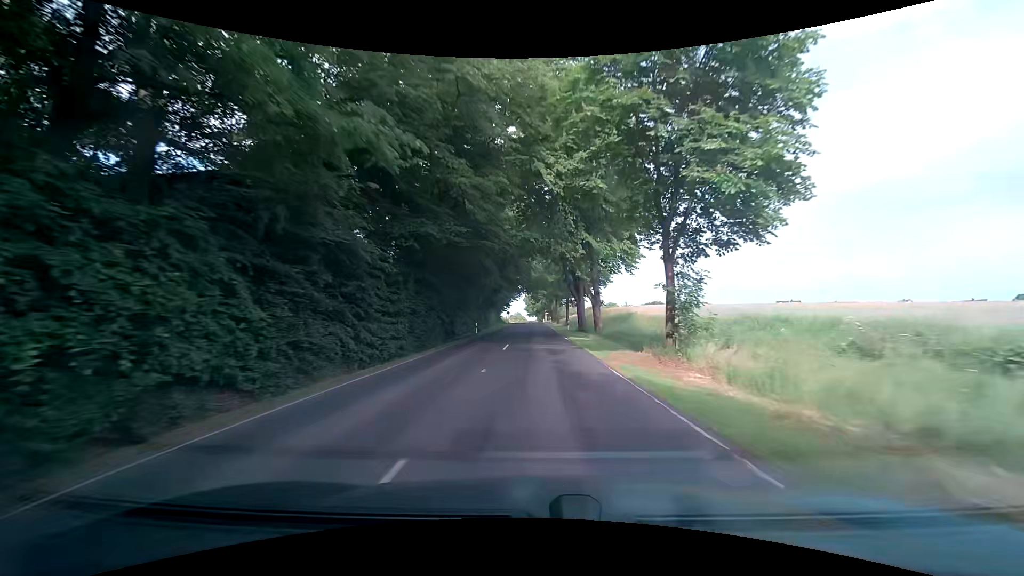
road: secondary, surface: asphalt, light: Day
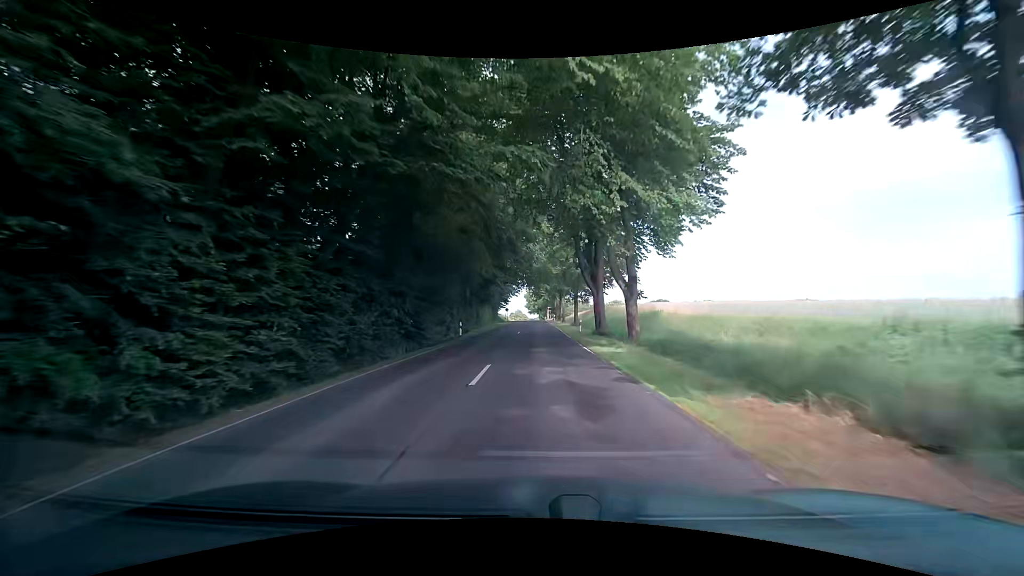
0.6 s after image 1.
(0.0, +10.7) m; 0°
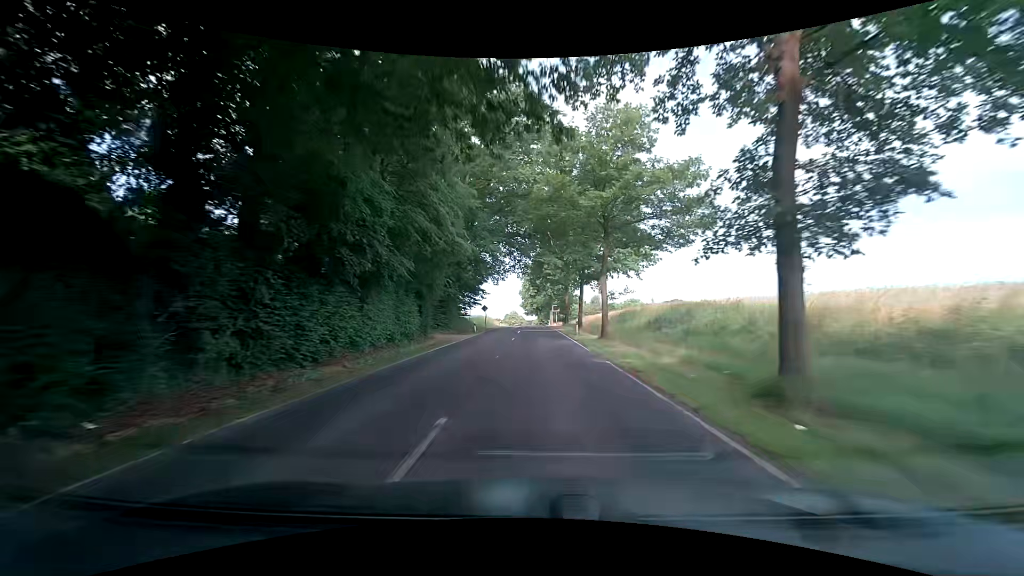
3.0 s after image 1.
(-0.1, +42.7) m; 0°
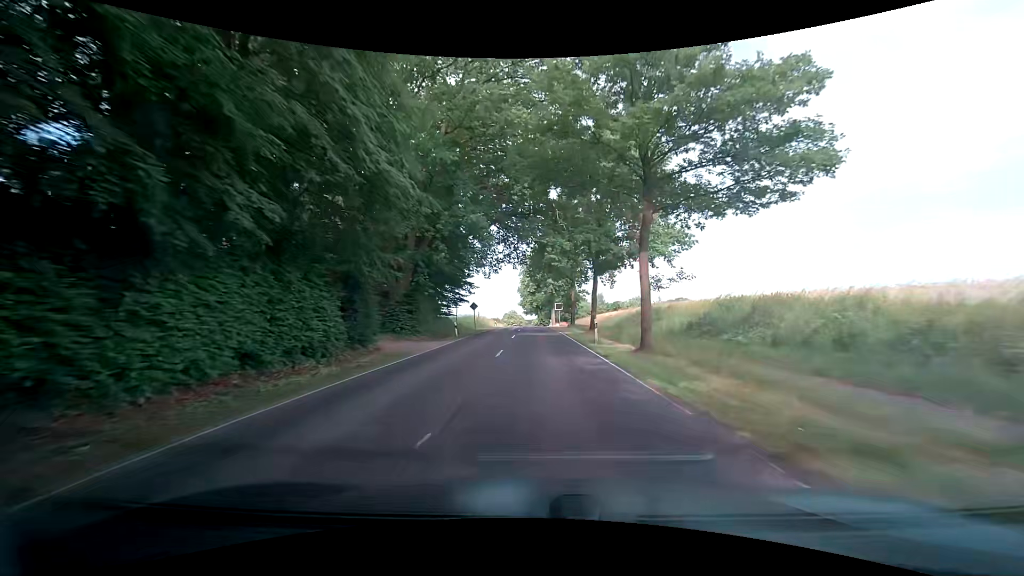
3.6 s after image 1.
(-0.1, +10.6) m; -1°
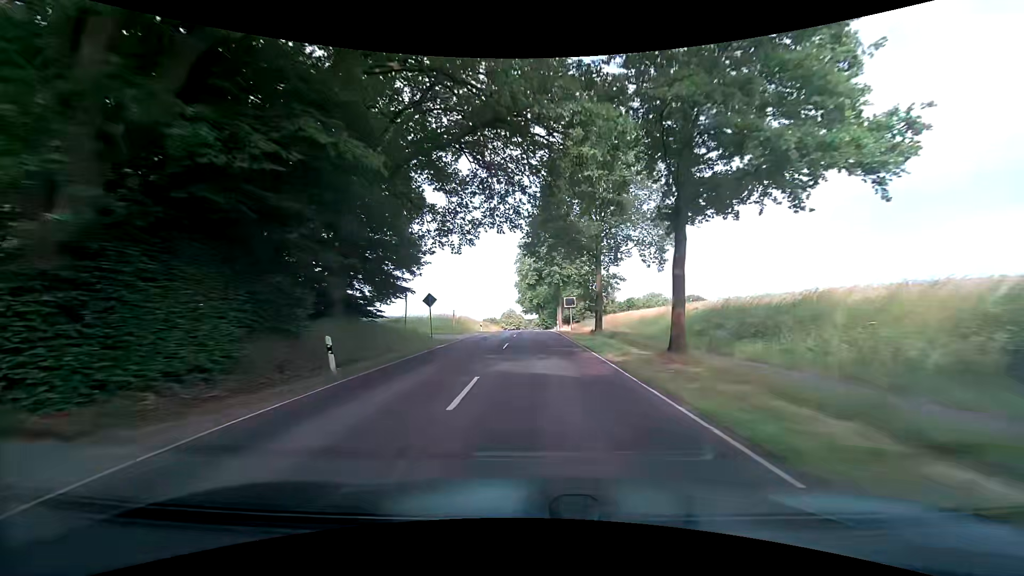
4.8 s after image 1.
(+0.2, +21.0) m; 0°
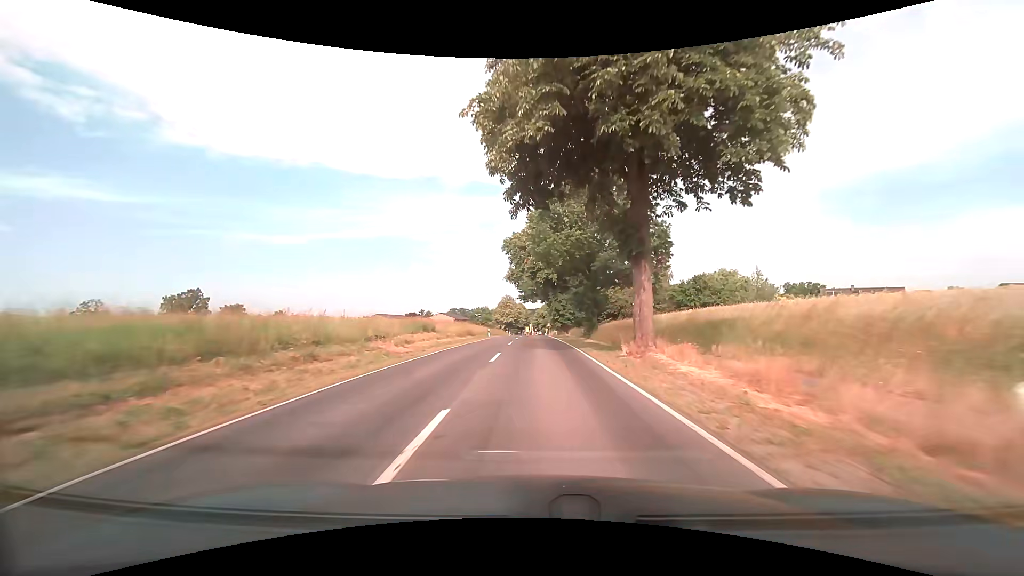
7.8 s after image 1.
(+0.3, +51.9) m; 0°
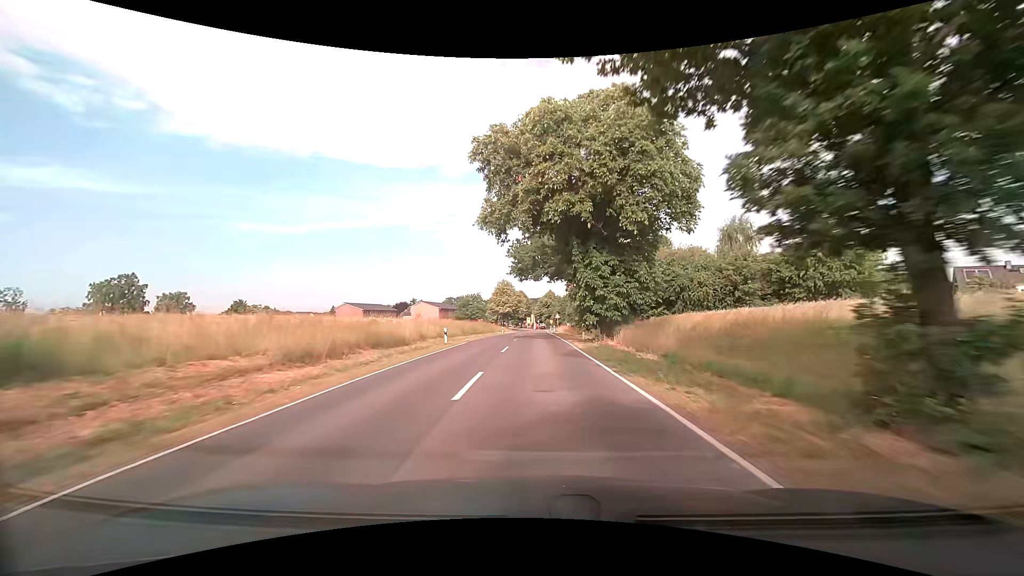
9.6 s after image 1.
(-0.1, +31.5) m; 0°
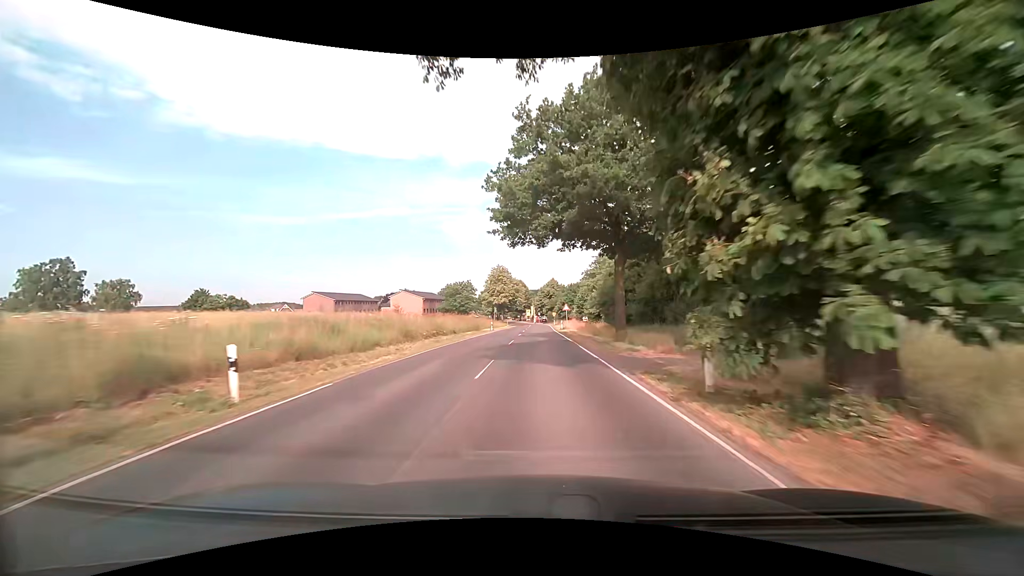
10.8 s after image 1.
(-0.1, +21.4) m; 0°
(0, +10) (0, +20) (0, +30) (0, +40) (0, +50) (0, +60) (0, +70) (+1, +80) (+1, +90) (+1, +100) m
